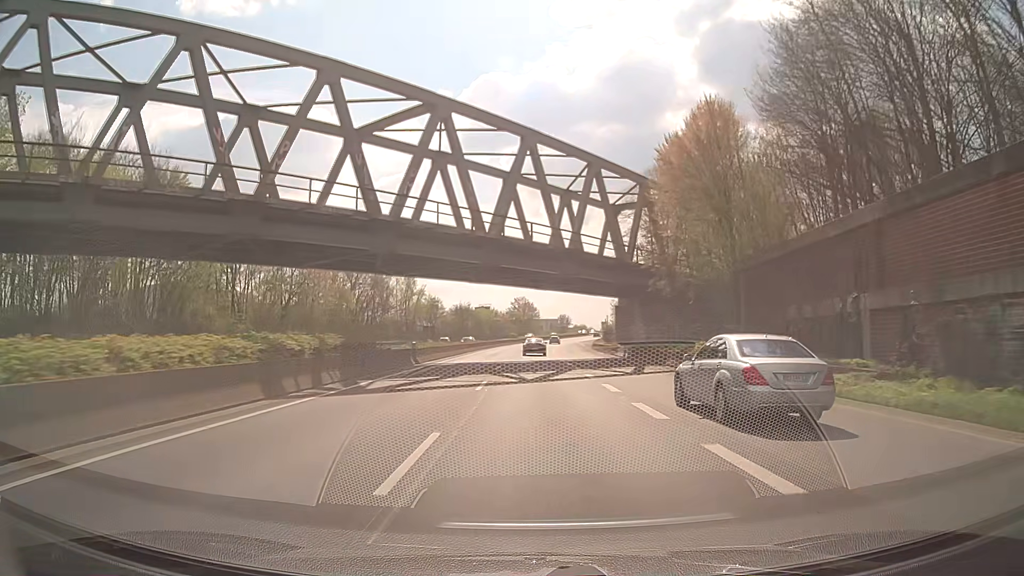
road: trunk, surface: asphalt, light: Day
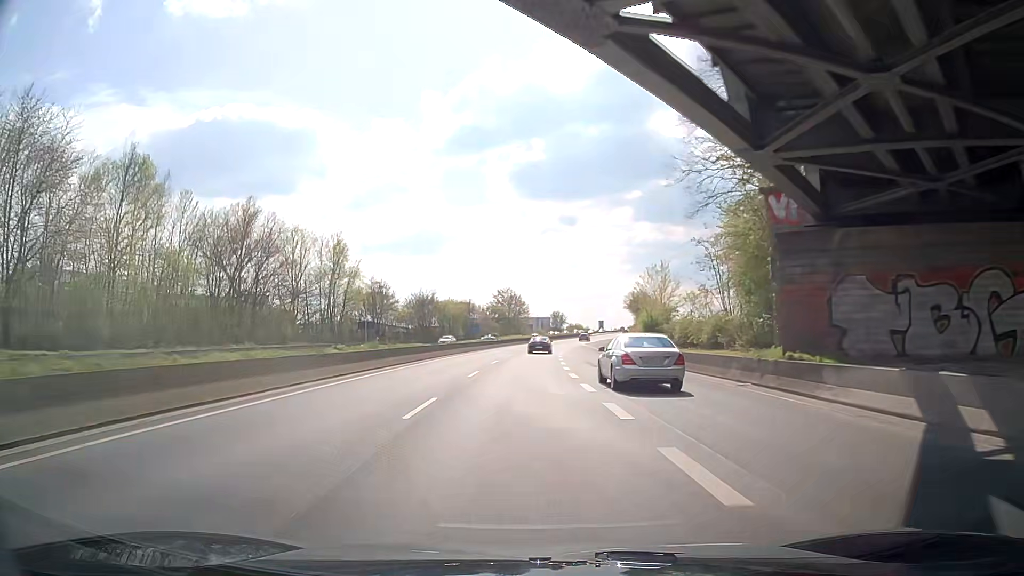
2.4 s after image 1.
(+0.2, +43.0) m; +2°
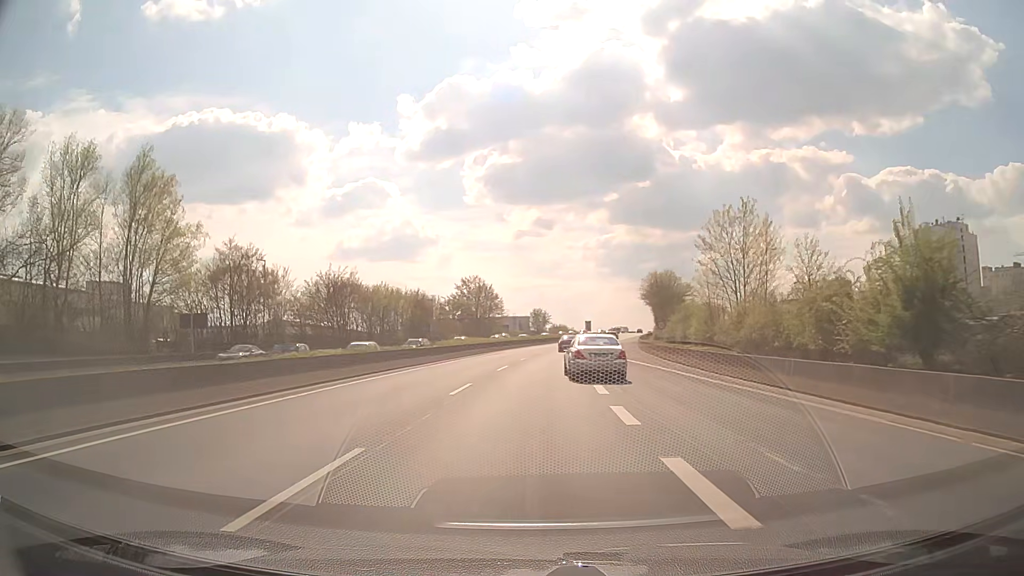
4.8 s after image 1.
(-0.6, +43.1) m; 0°
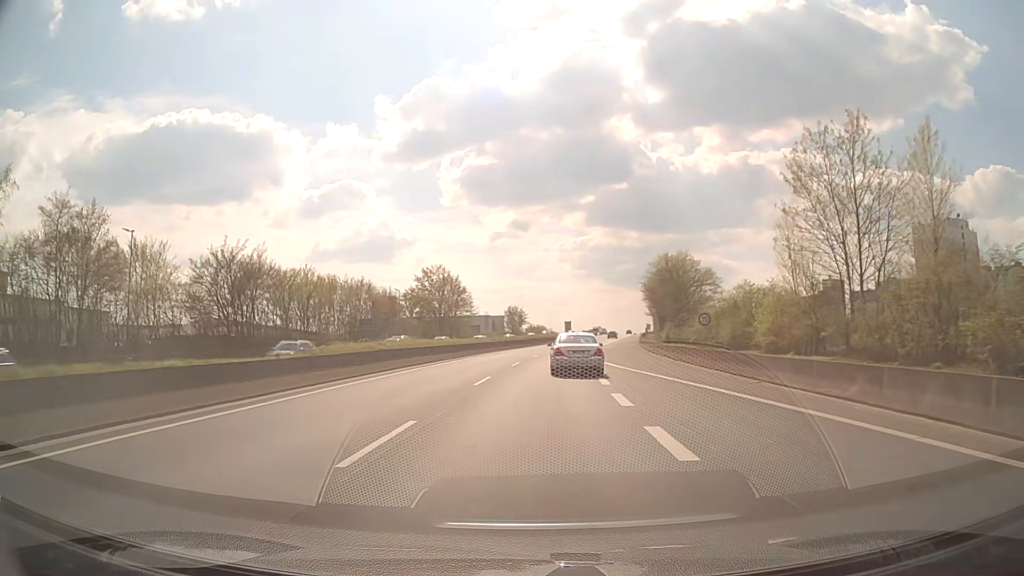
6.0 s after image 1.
(+0.4, +21.6) m; +2°
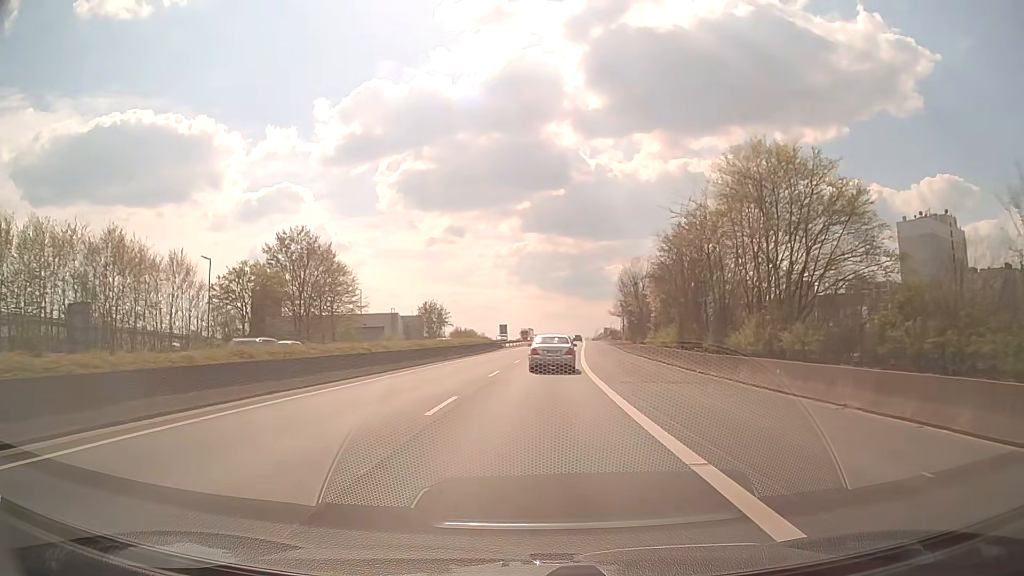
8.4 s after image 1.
(+1.9, +43.0) m; +5°
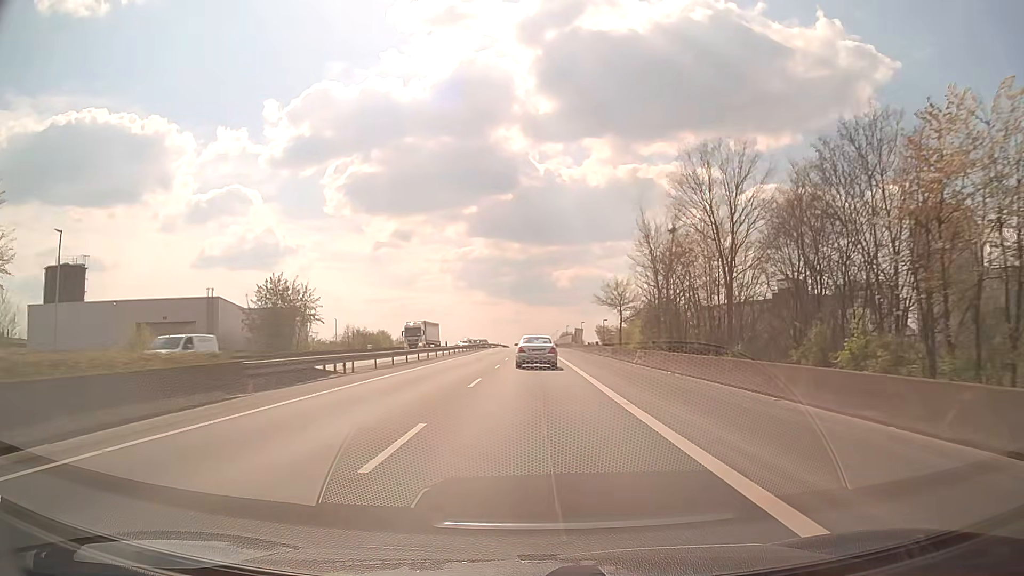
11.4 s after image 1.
(+2.2, +53.5) m; +5°
